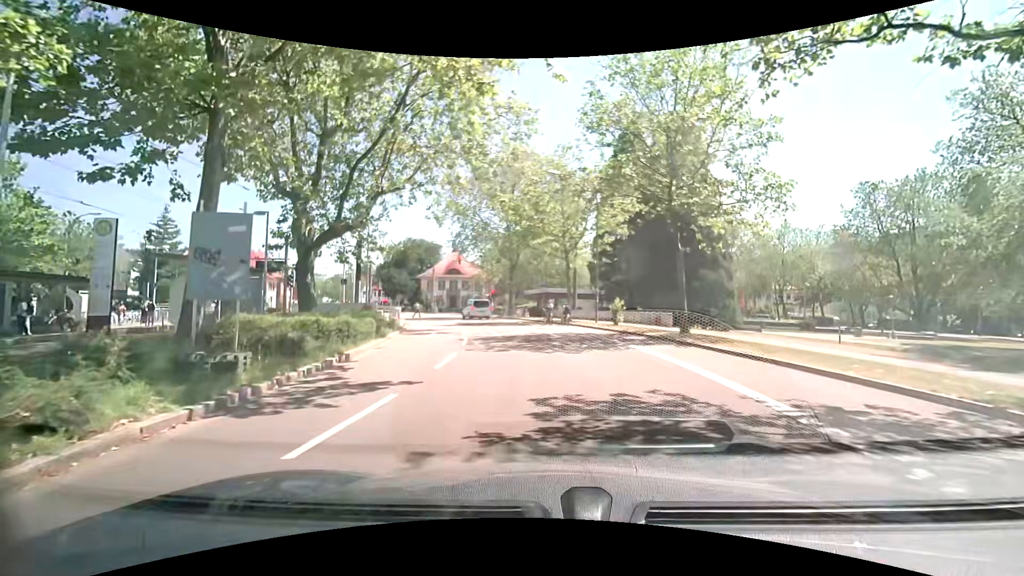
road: secondary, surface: asphalt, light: Day
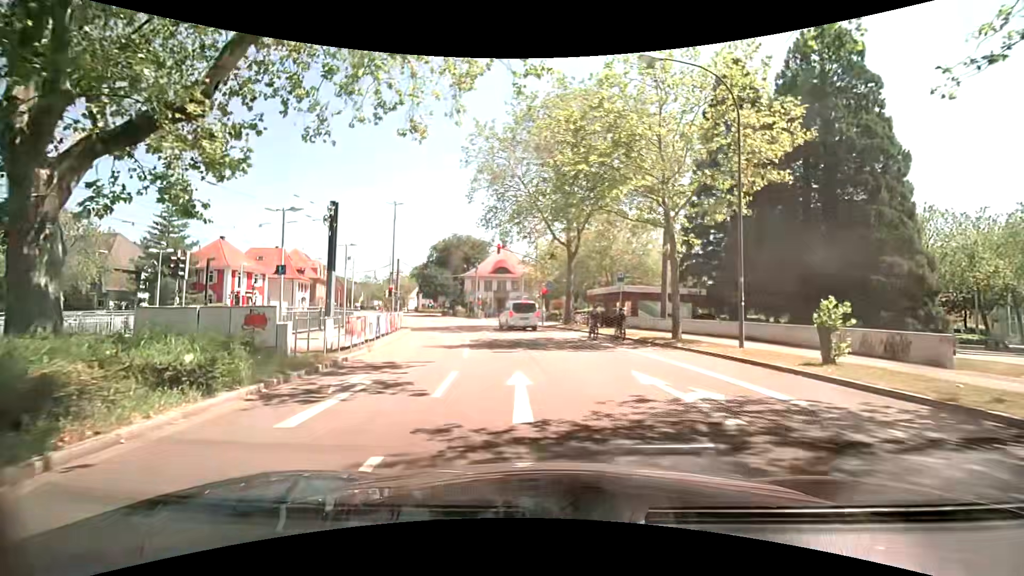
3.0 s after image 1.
(-0.9, +15.2) m; -7°
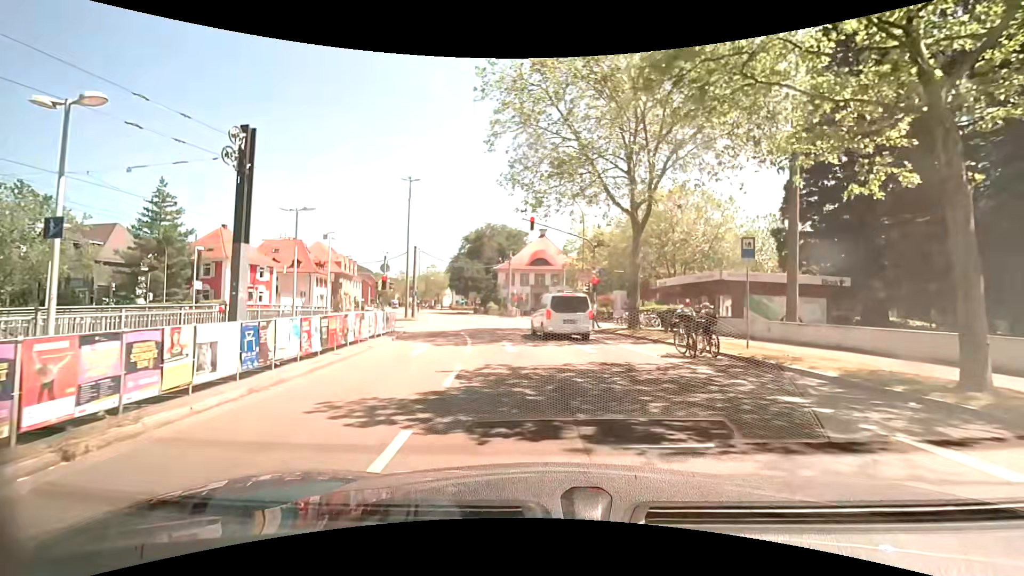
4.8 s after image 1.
(-0.6, +11.3) m; -5°
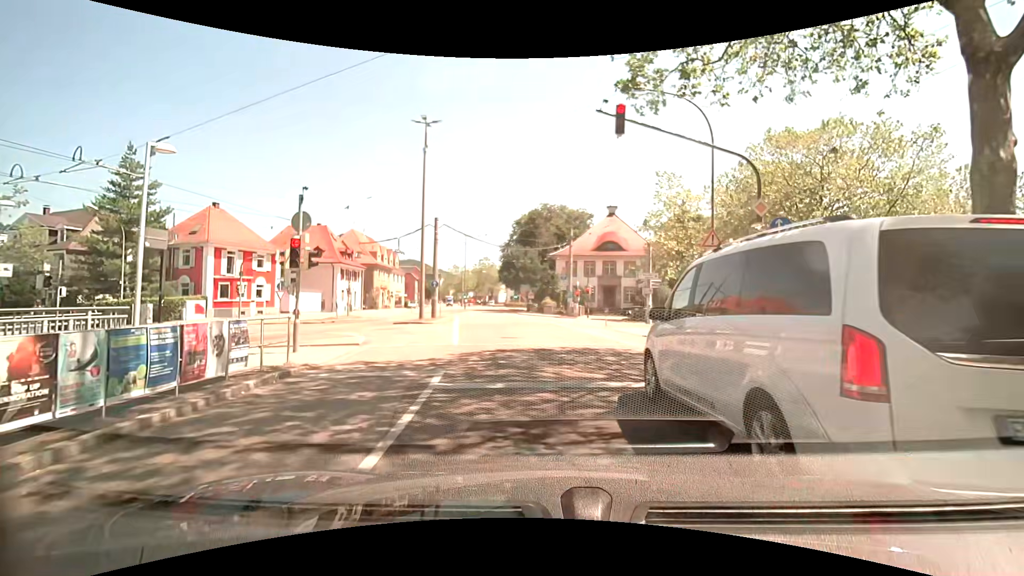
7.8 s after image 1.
(-0.8, +16.1) m; -6°
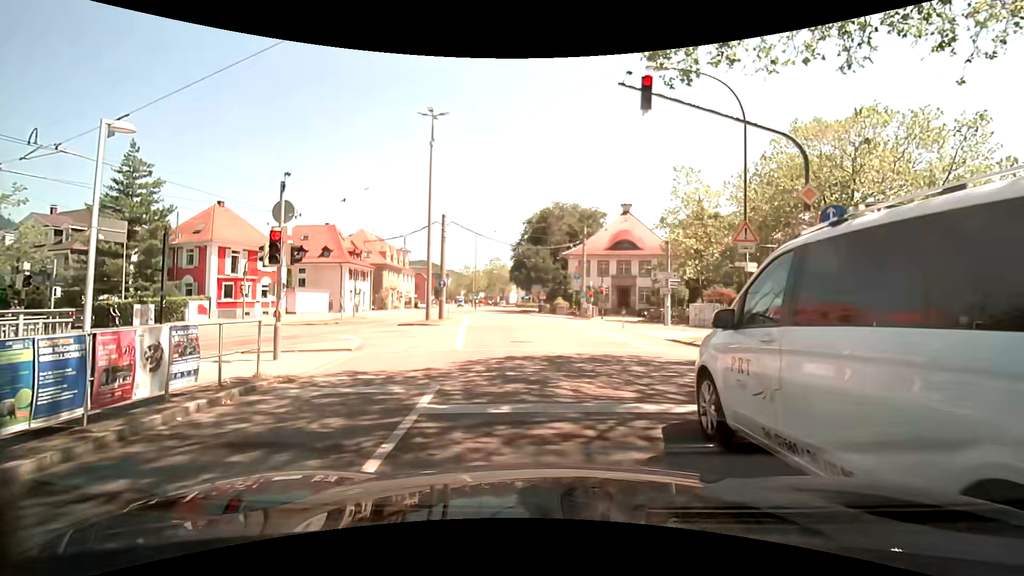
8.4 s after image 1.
(0.0, +1.7) m; -3°
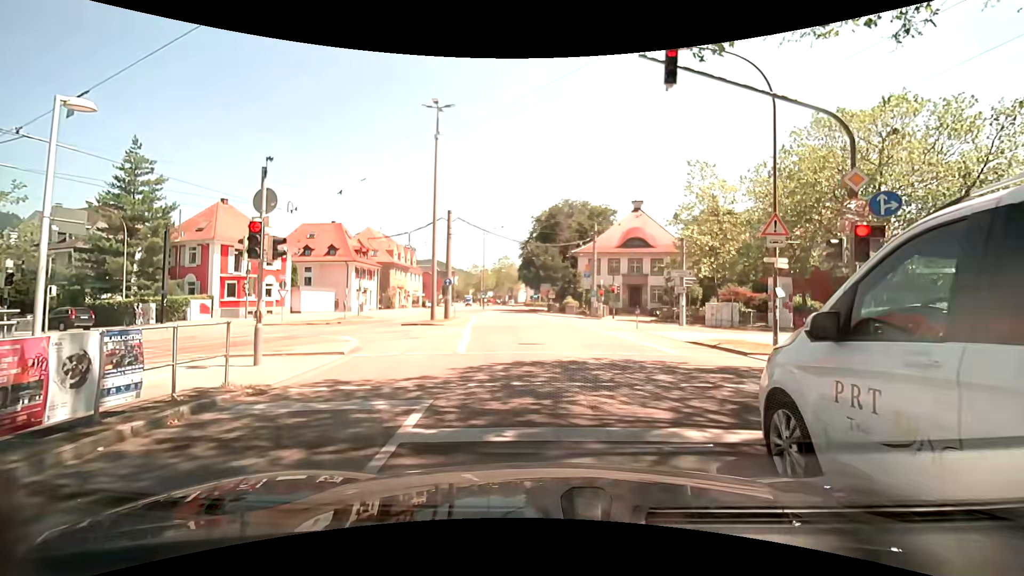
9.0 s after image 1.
(0.0, +1.2) m; +1°
